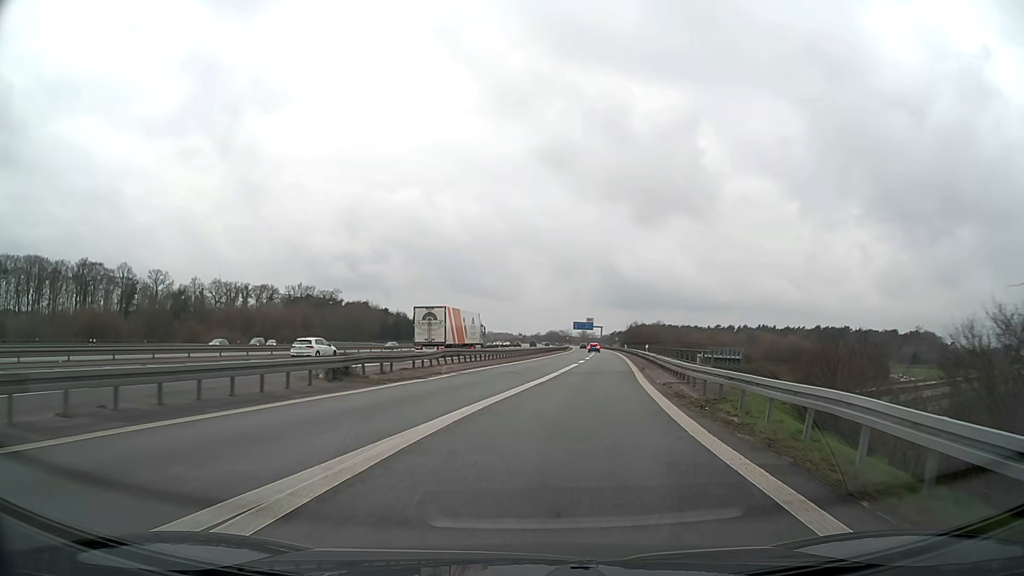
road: motorway_link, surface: asphalt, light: Day
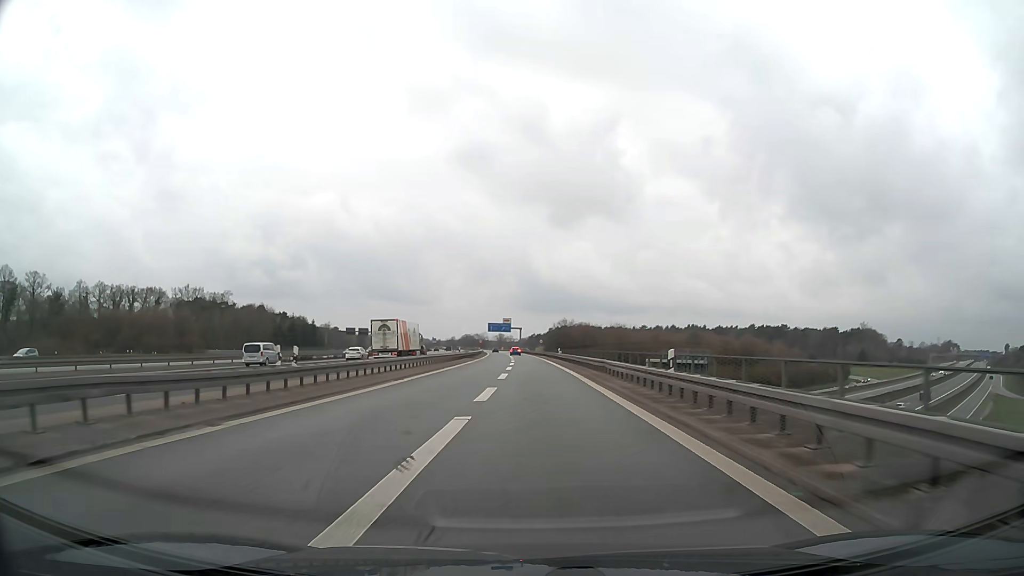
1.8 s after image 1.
(+3.2, +30.1) m; +9°
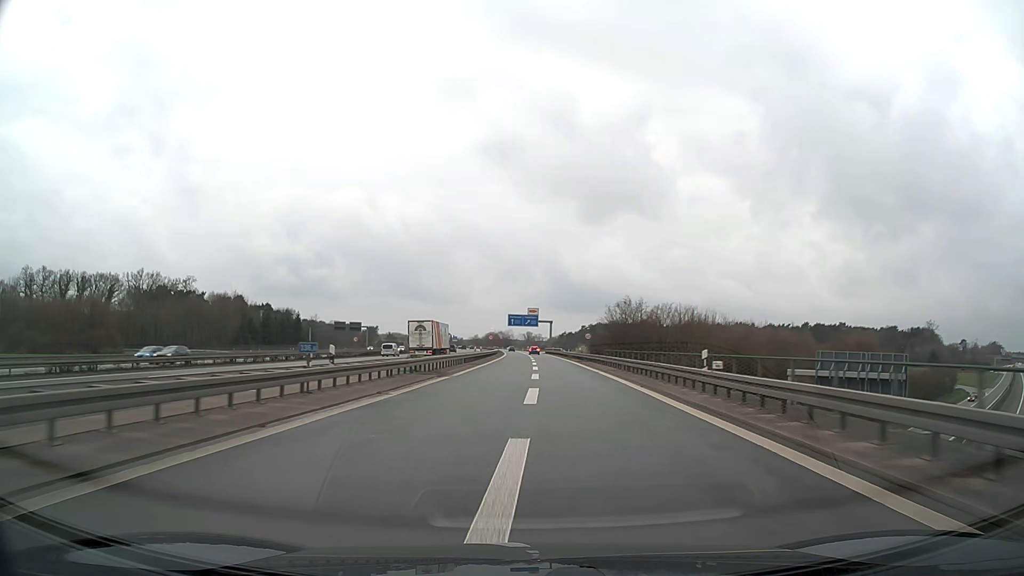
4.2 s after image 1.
(-0.7, +50.1) m; -2°
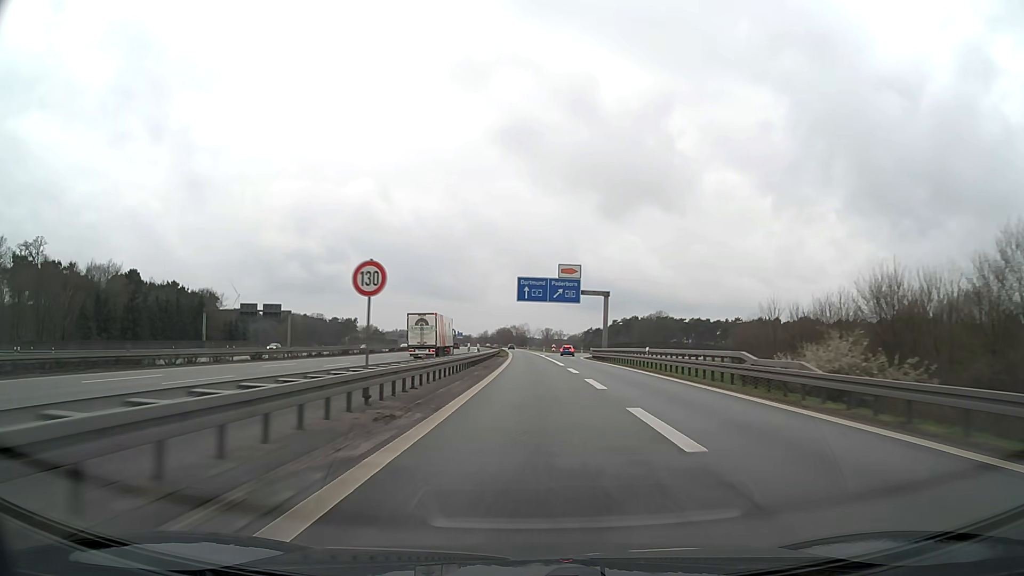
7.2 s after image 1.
(-1.7, +81.7) m; -2°
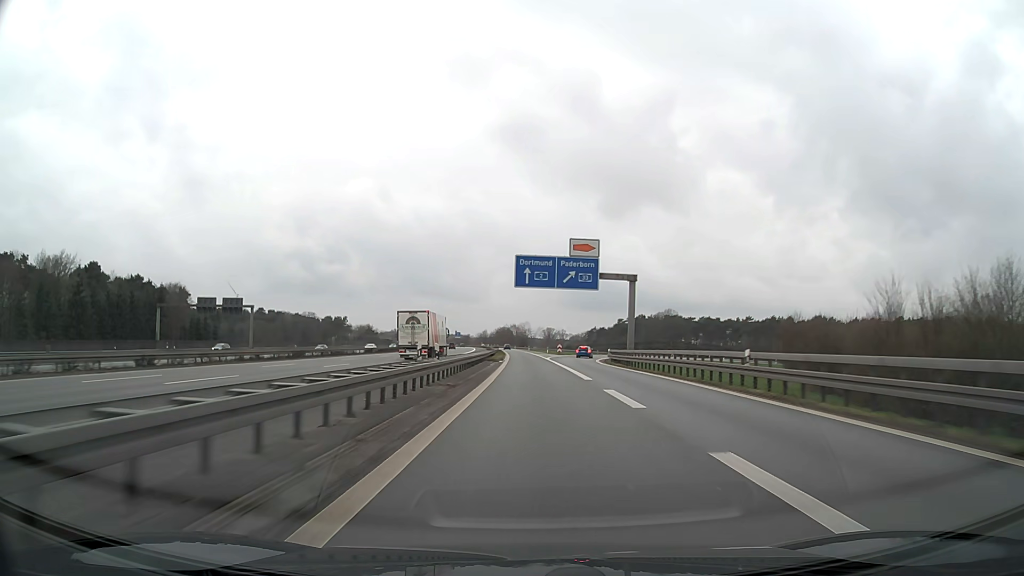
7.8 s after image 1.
(0.0, +18.5) m; 0°
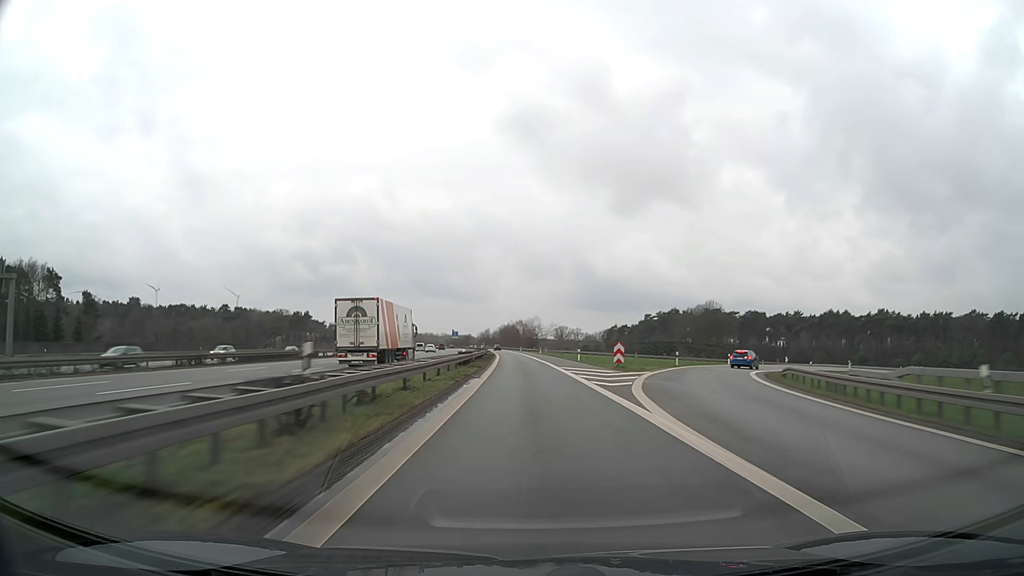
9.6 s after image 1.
(-0.1, +59.0) m; -1°
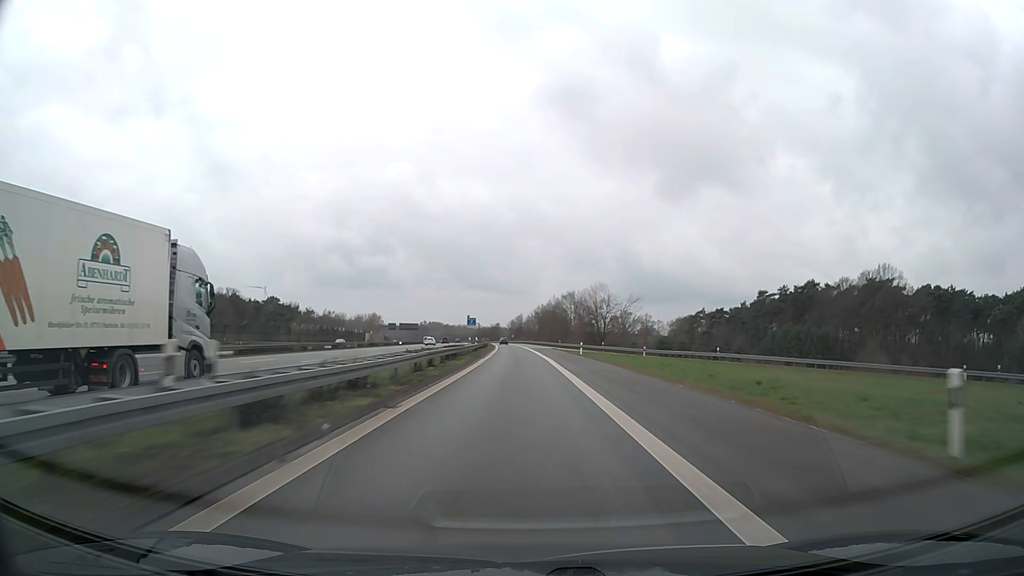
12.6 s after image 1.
(-2.3, +106.7) m; -3°
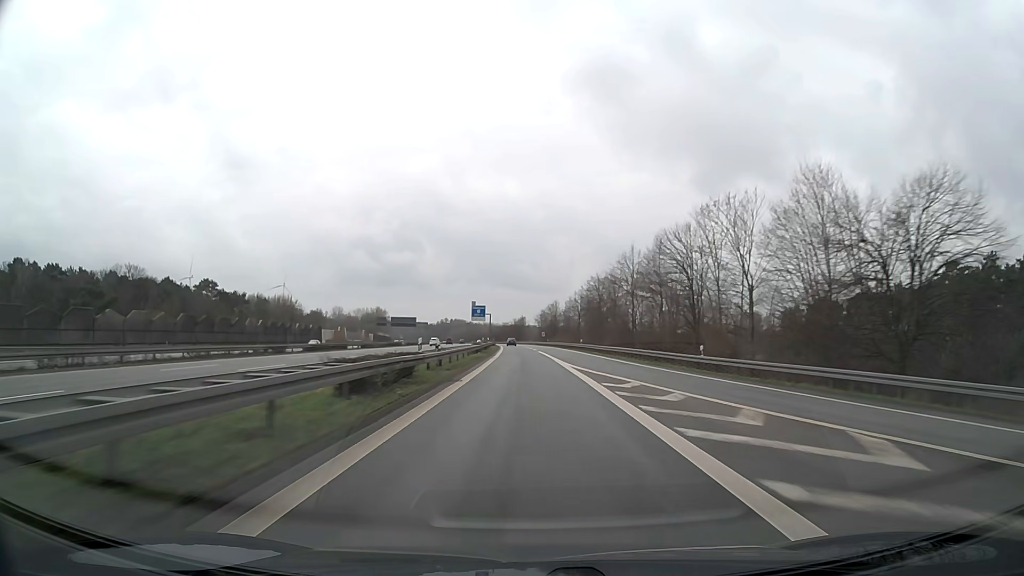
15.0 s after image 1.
(-1.8, +83.4) m; -3°
(0, +10) (0, +20) (0, +30) (0, +40) (0, +50) (-1, +60) (-1, +70) (-1, +80) (-2, +90) (-2, +100) m
